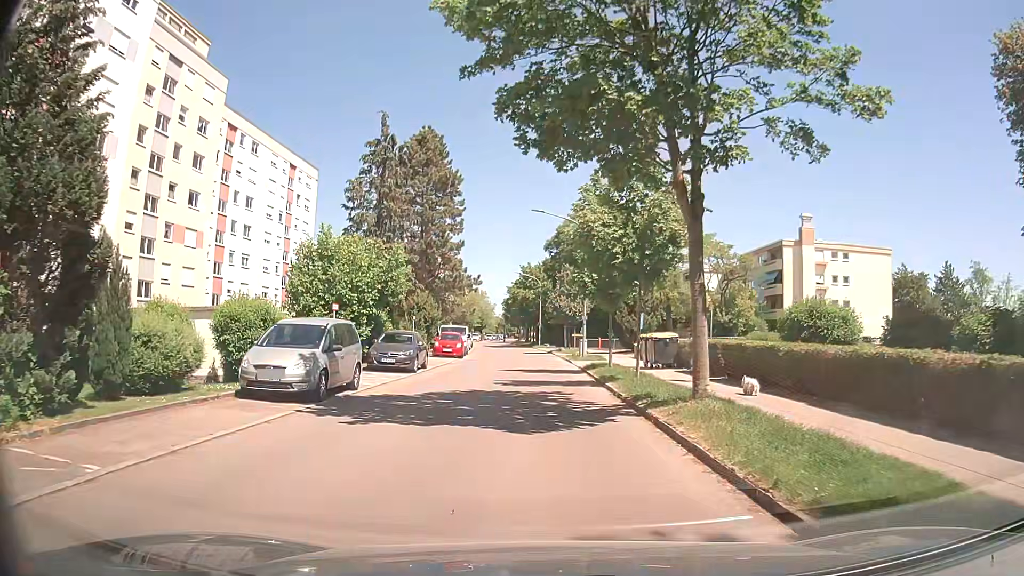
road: residential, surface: asphalt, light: Day
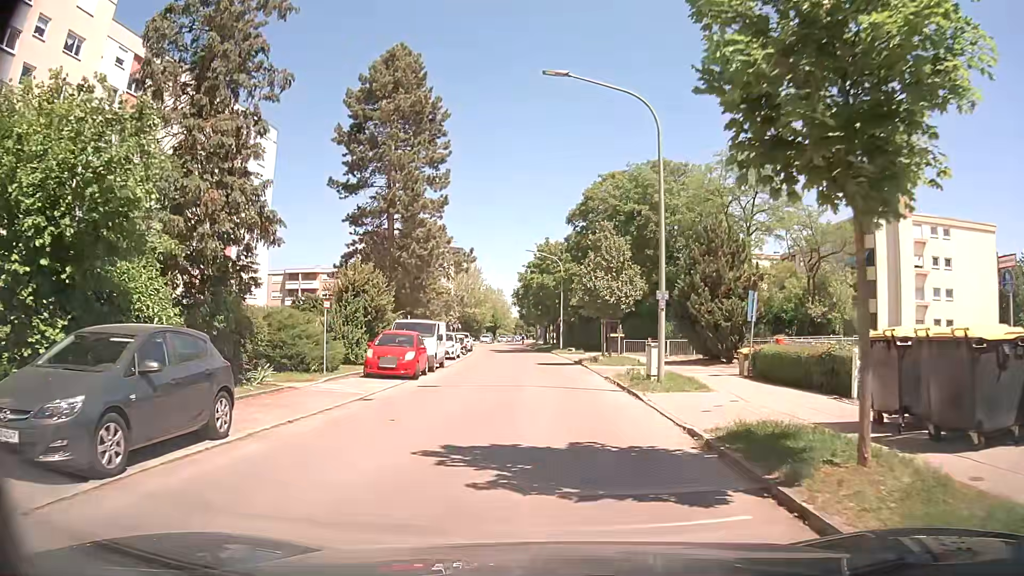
(+0.4, +18.9) m; -1°
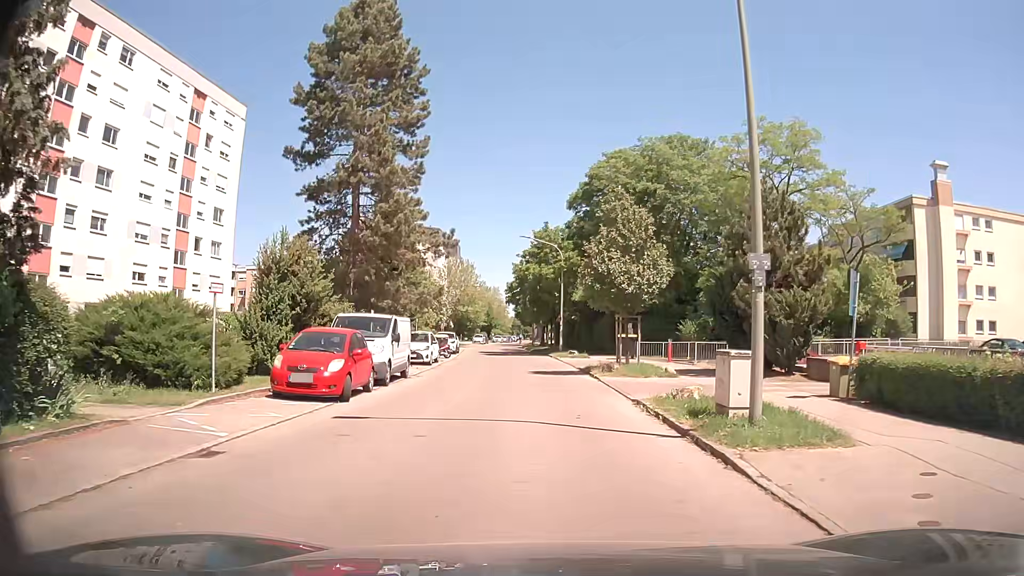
(+0.1, +7.4) m; 0°
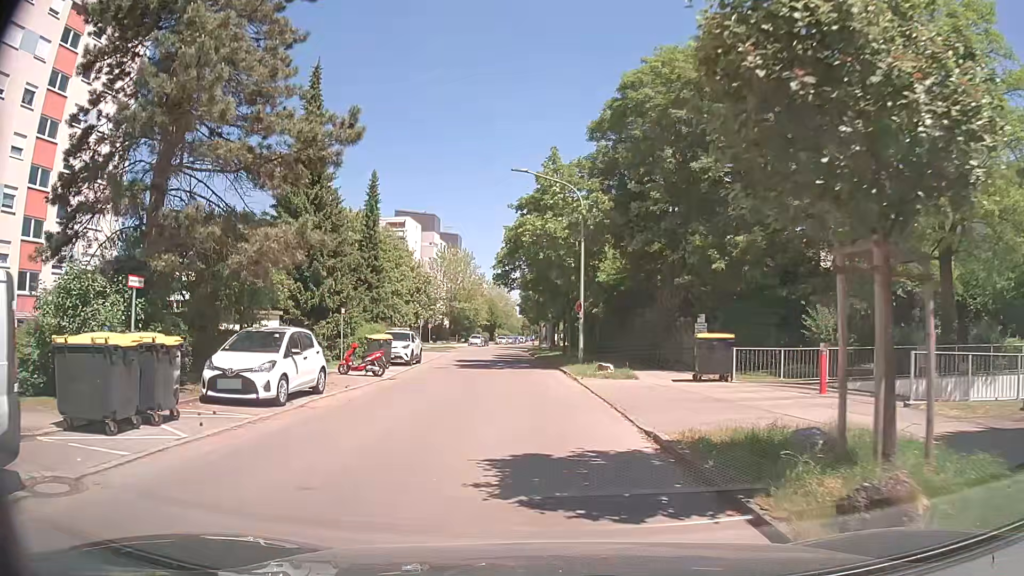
(+0.5, +18.2) m; 0°
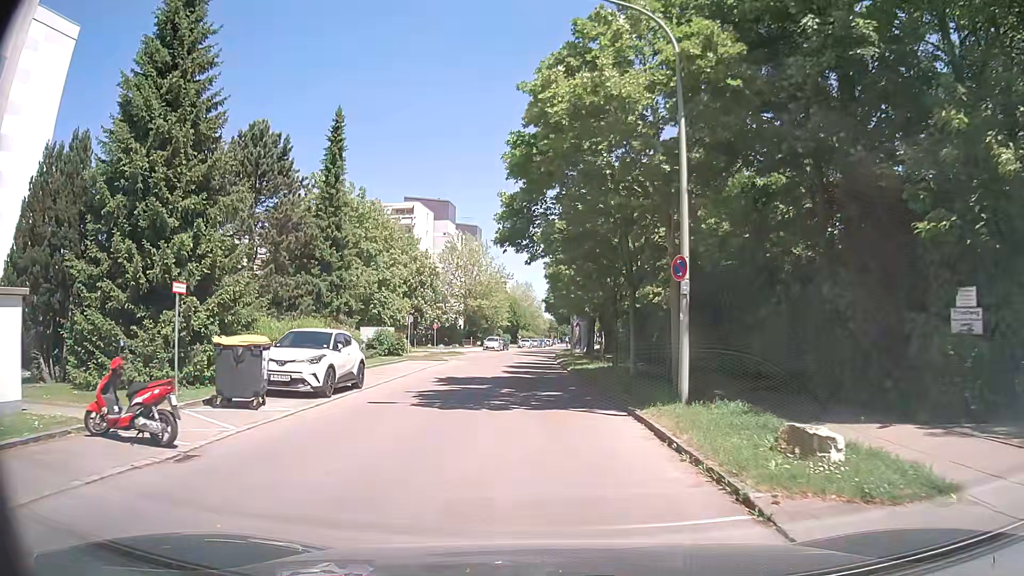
(-0.2, +15.1) m; -2°
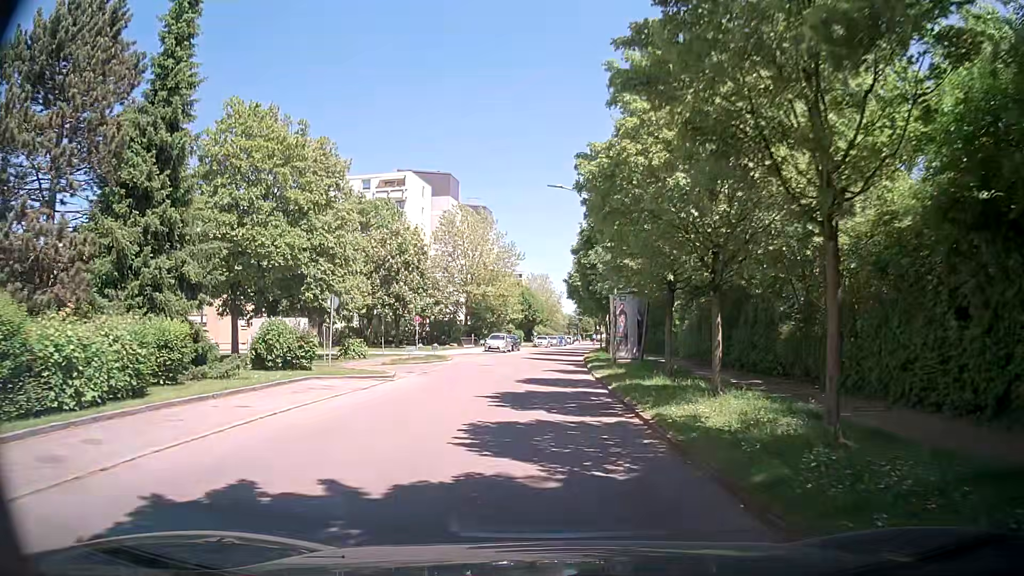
(-0.2, +18.1) m; -1°
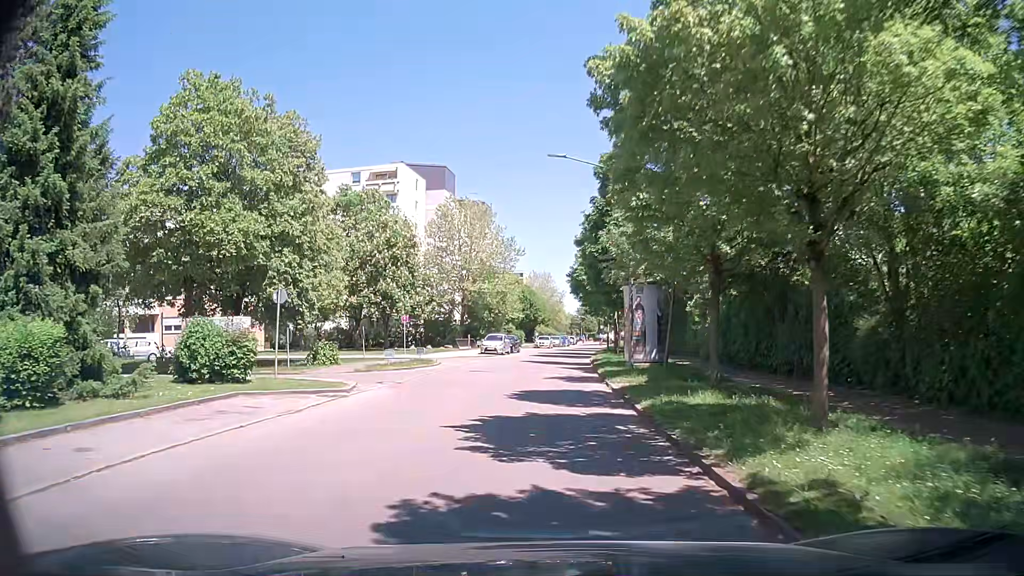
(-0.1, +5.0) m; -2°
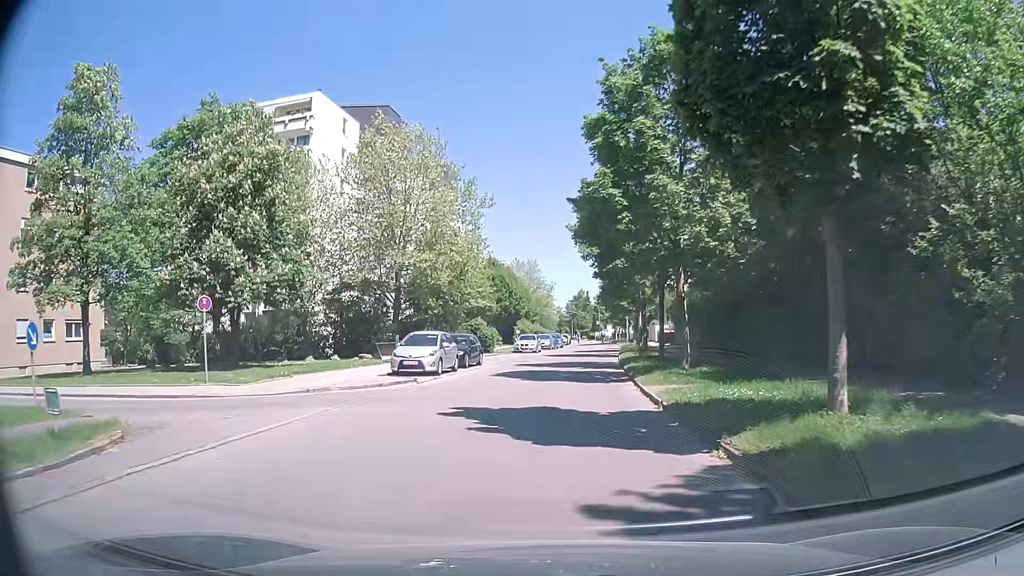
(+0.3, +25.5) m; +2°
(0, +10) (0, +20) (+1, +30) (+2, +40) (+3, +50) (+4, +60) (+5, +70) (+6, +80) (+7, +90) (+7, +100) m
